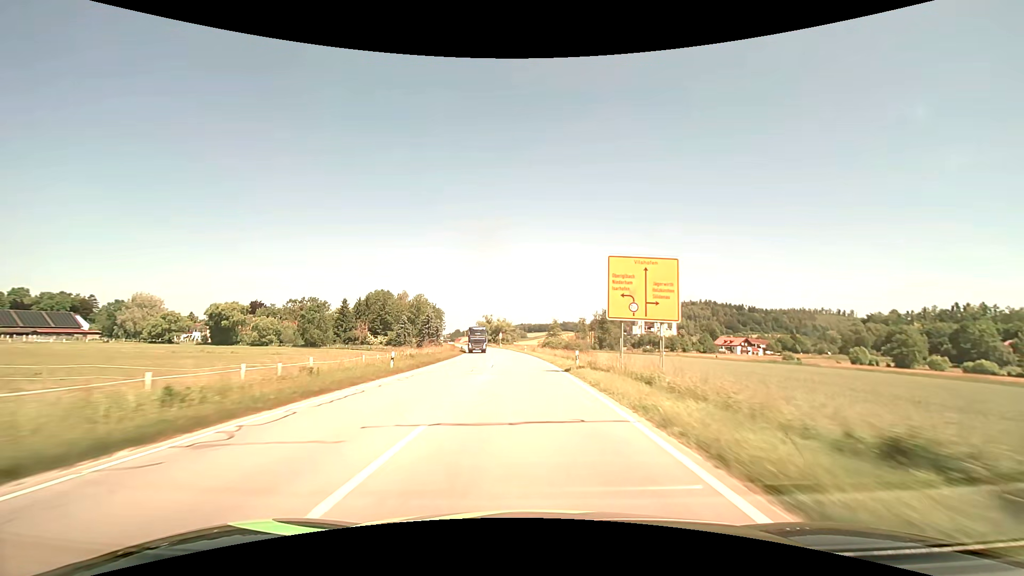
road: secondary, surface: asphalt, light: Day
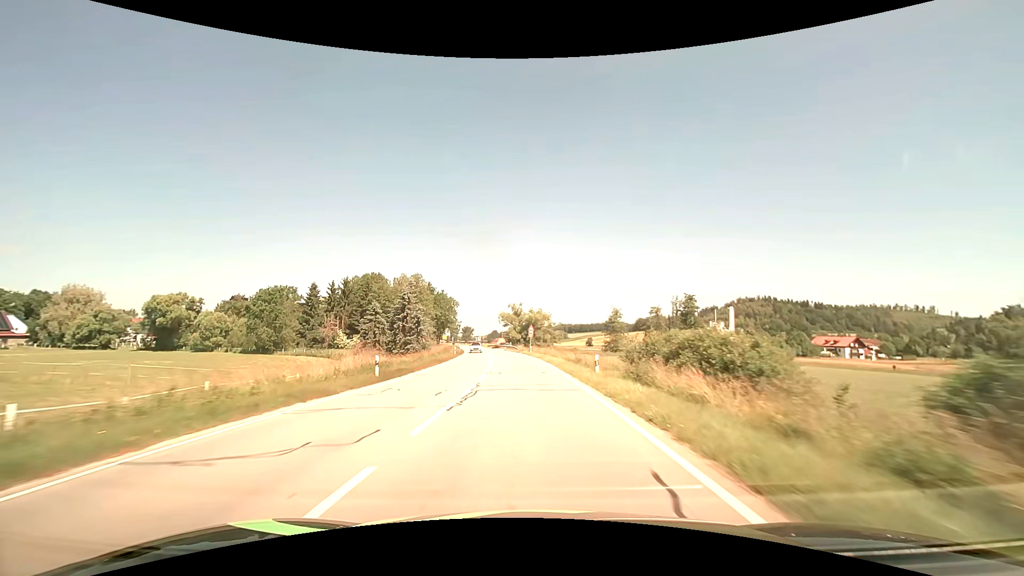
(-1.7, +50.9) m; -4°
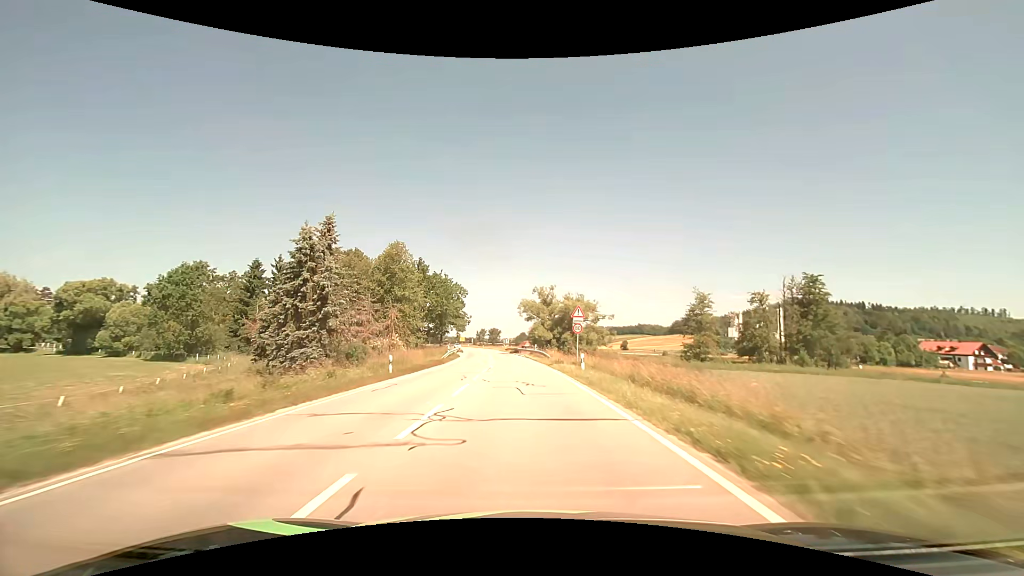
(-1.1, +36.6) m; -3°
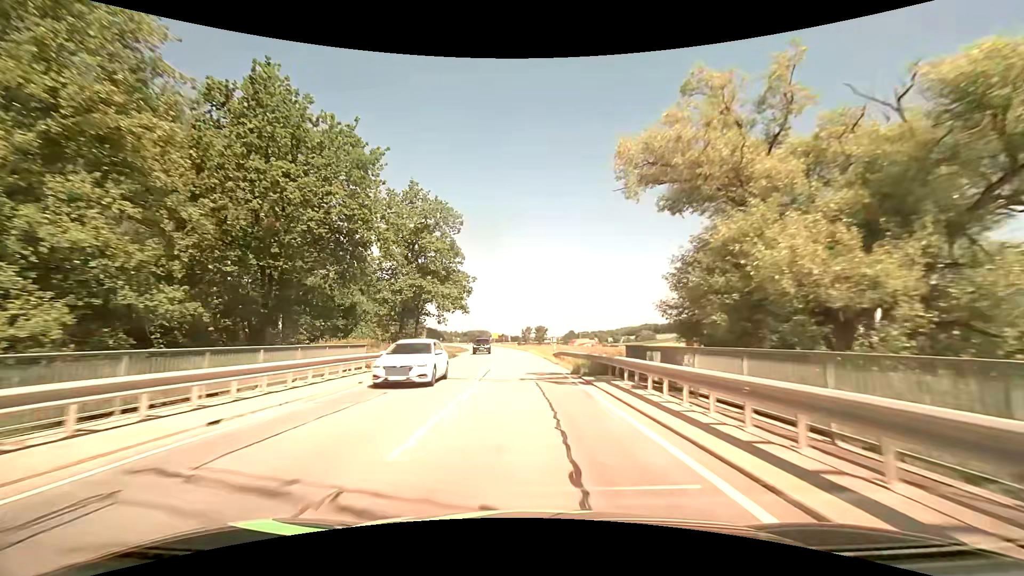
(-3.0, +59.3) m; -5°
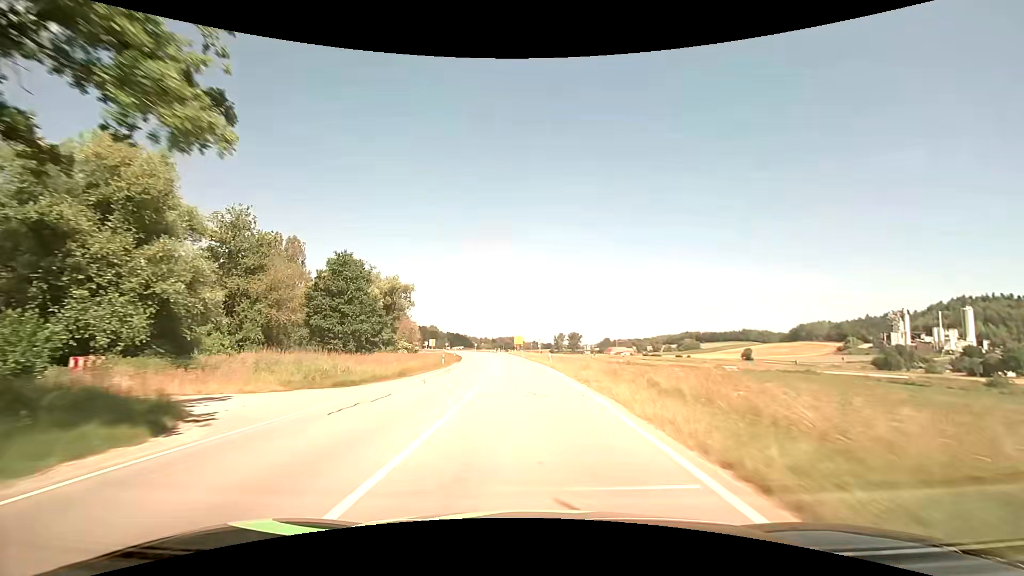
(-1.5, +46.7) m; -4°
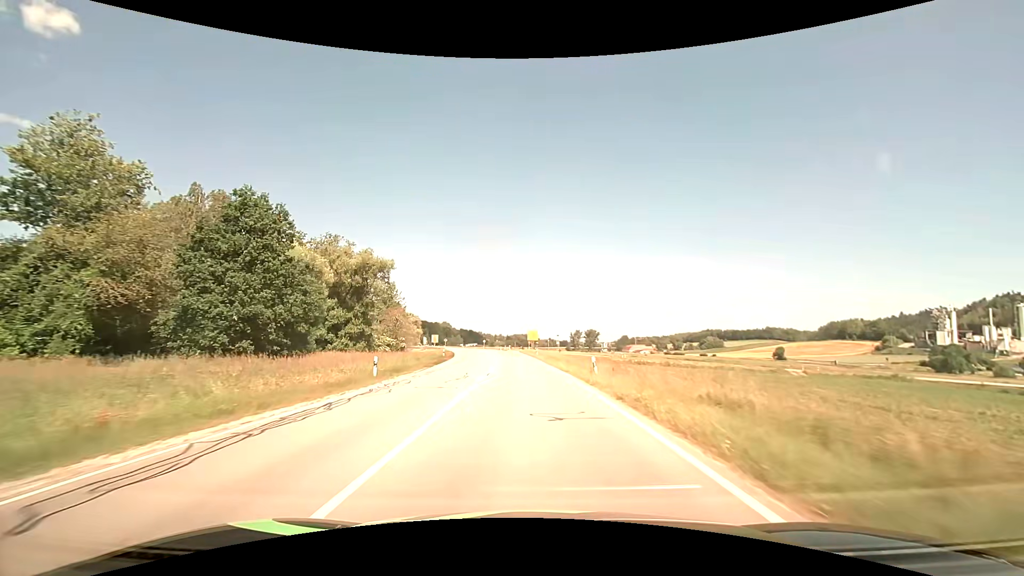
(-0.4, +23.2) m; -2°
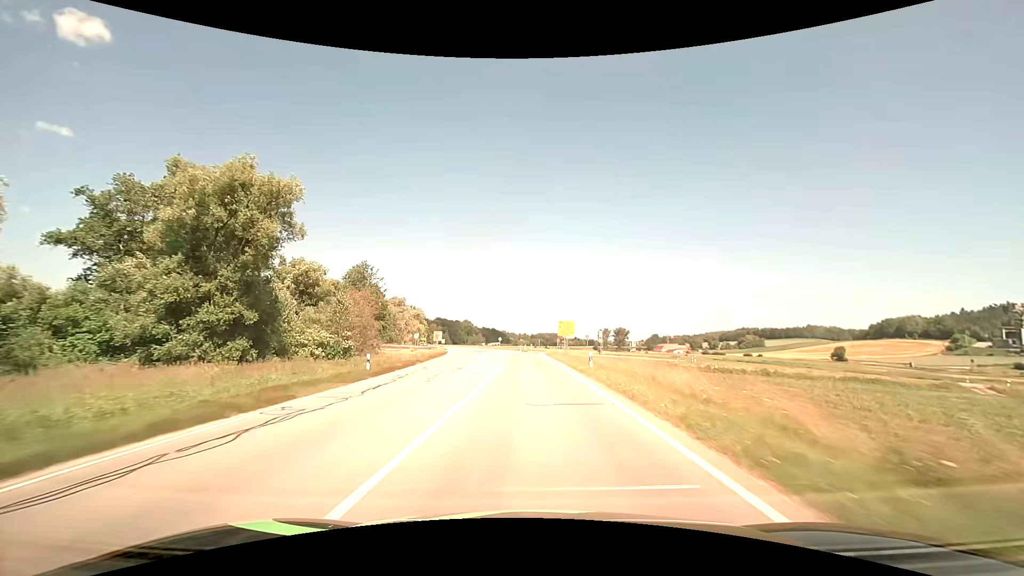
(-1.1, +34.8) m; -3°
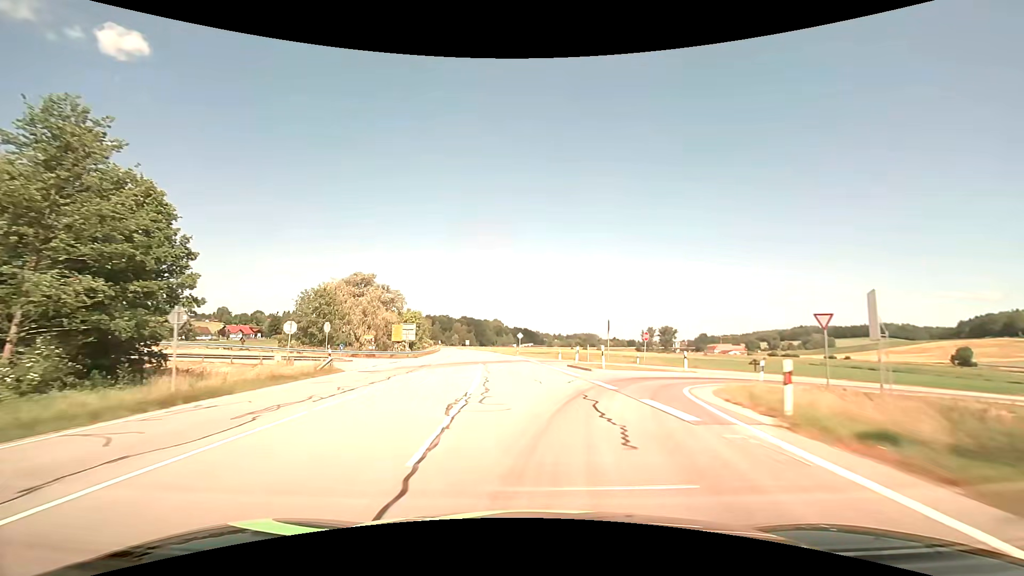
(-1.6, +58.6) m; -3°
(0, +10) (-1, +20) (-1, +30) (-2, +40) (-4, +50) (-5, +60) (-6, +70) (-8, +80) (-10, +89) (-11, +99) m
